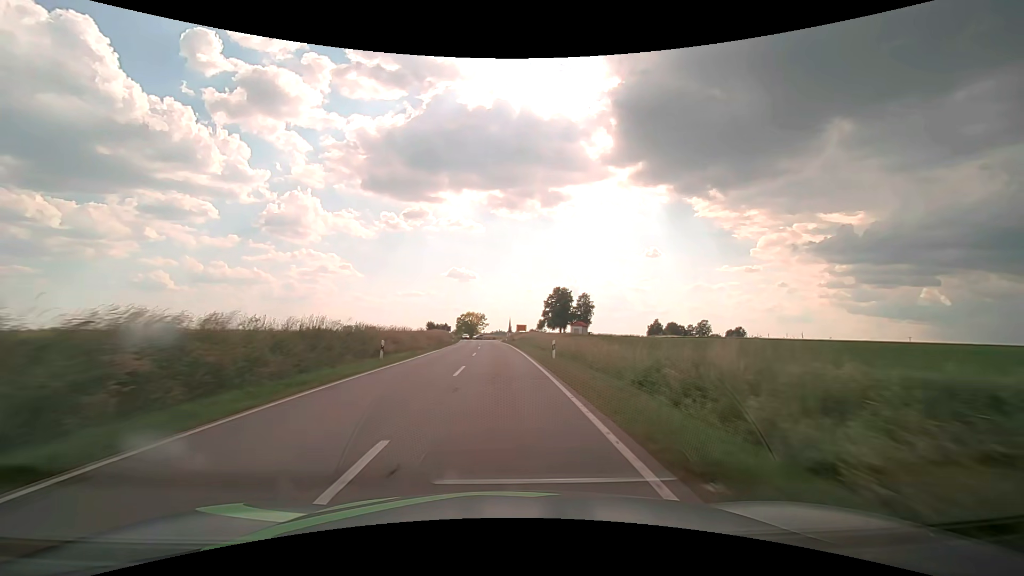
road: secondary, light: Day
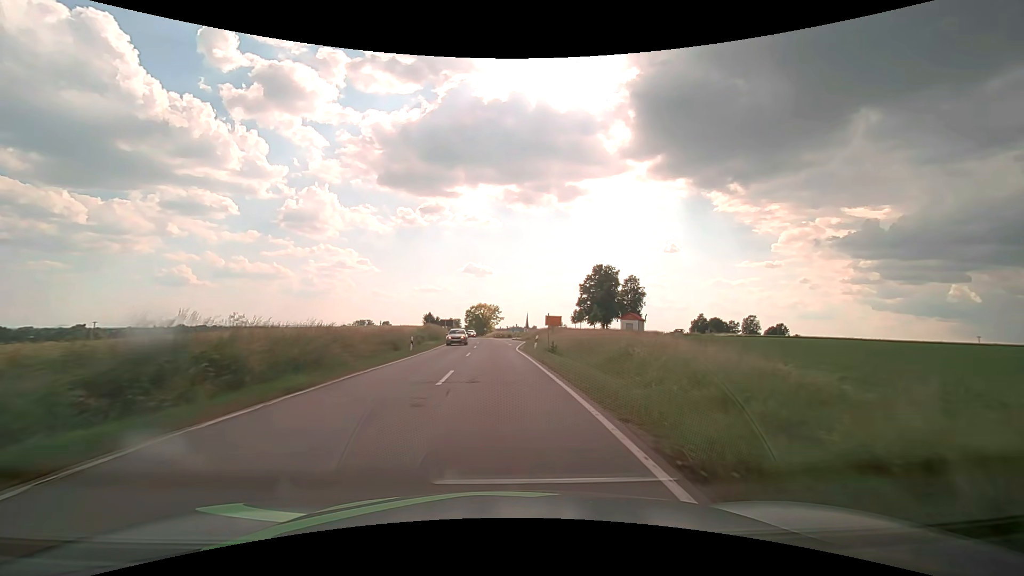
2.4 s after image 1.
(-0.7, +40.6) m; -2°
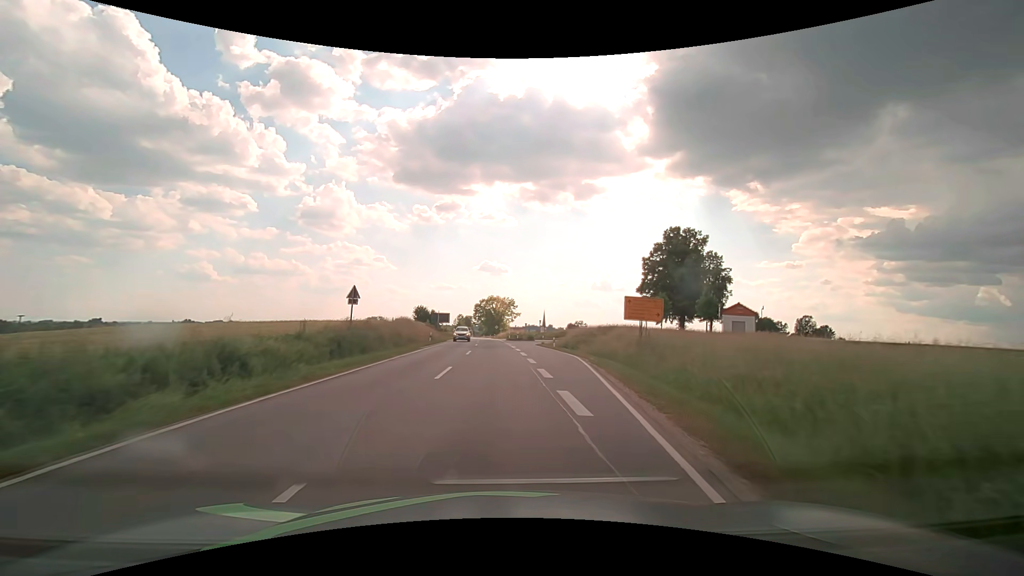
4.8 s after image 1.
(-0.6, +36.5) m; -2°
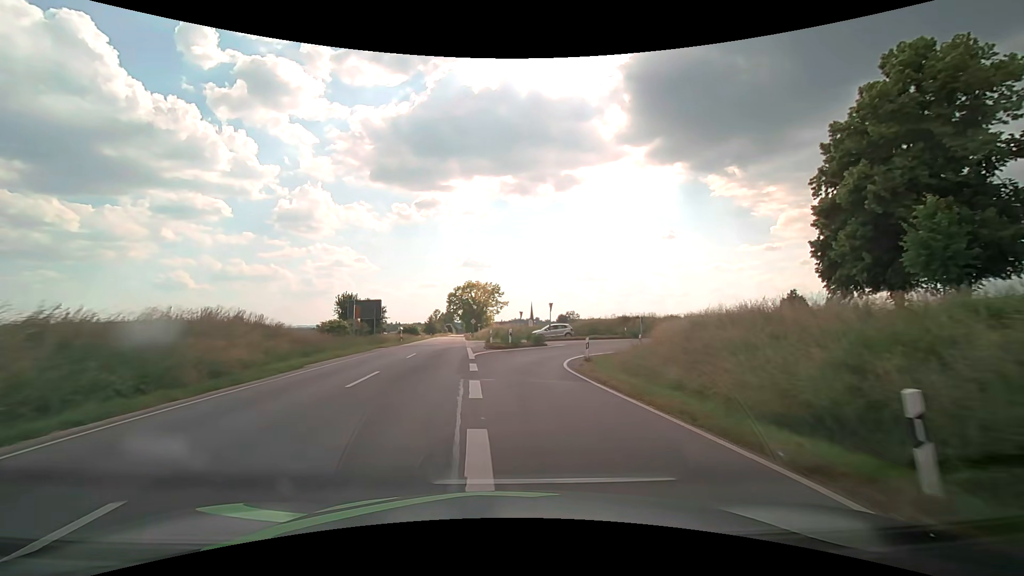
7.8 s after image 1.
(+0.5, +40.0) m; +2°
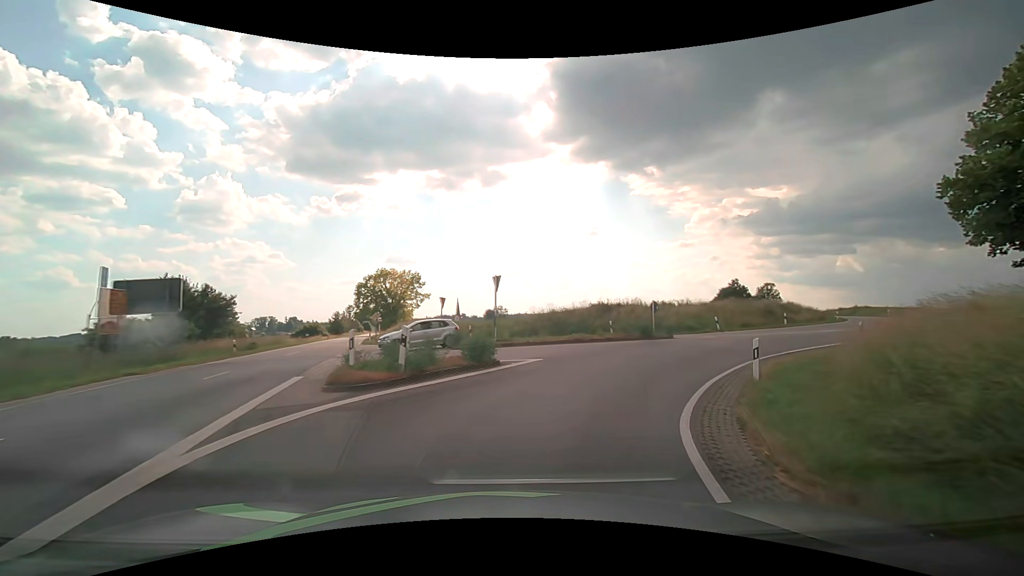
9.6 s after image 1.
(+0.5, +19.7) m; +6°
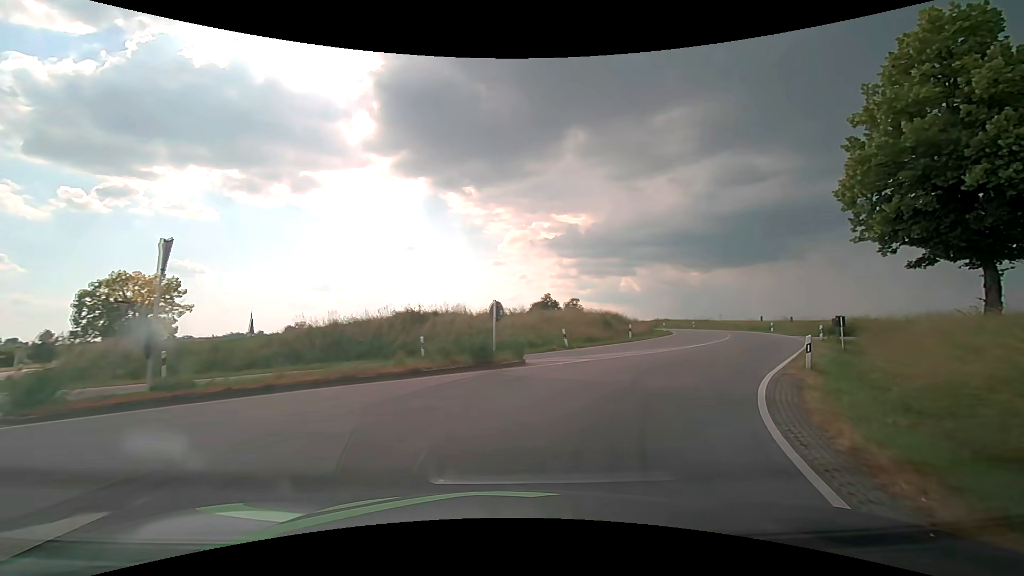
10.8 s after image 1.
(+2.1, +11.0) m; +22°
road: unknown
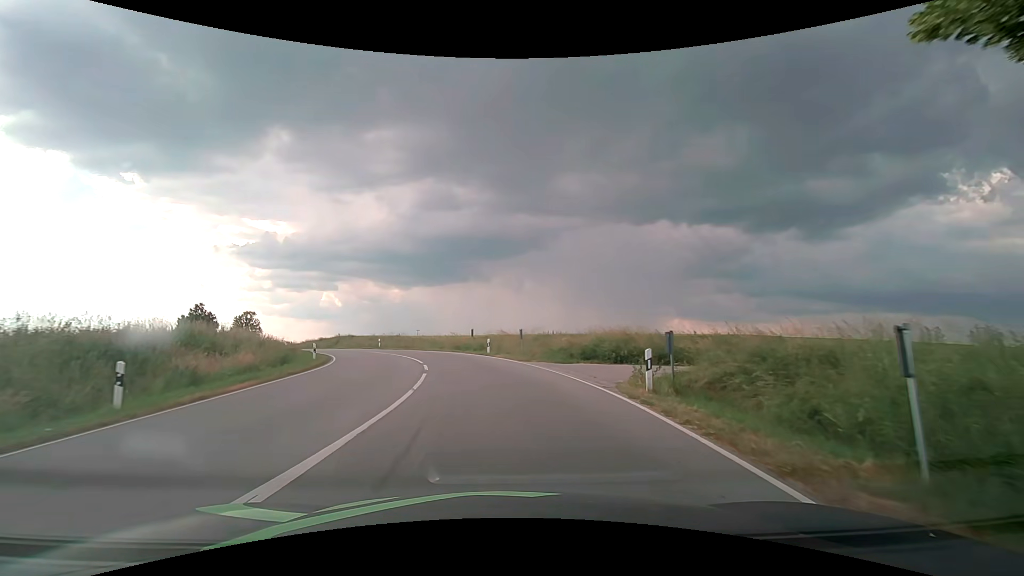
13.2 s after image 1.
(+8.4, +21.0) m; +34°
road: secondary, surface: asphalt
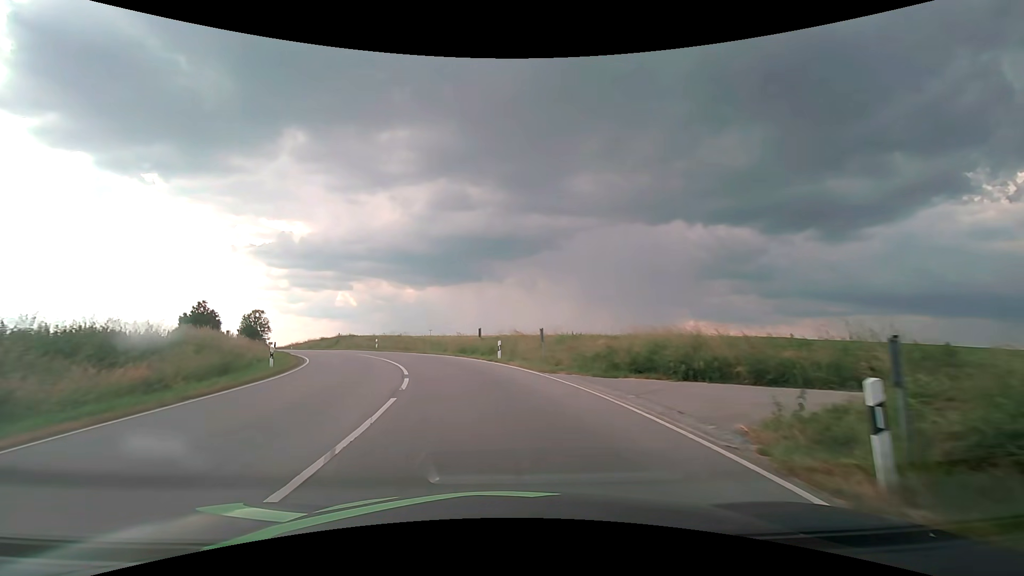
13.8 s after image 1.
(-0.1, +6.5) m; -1°
